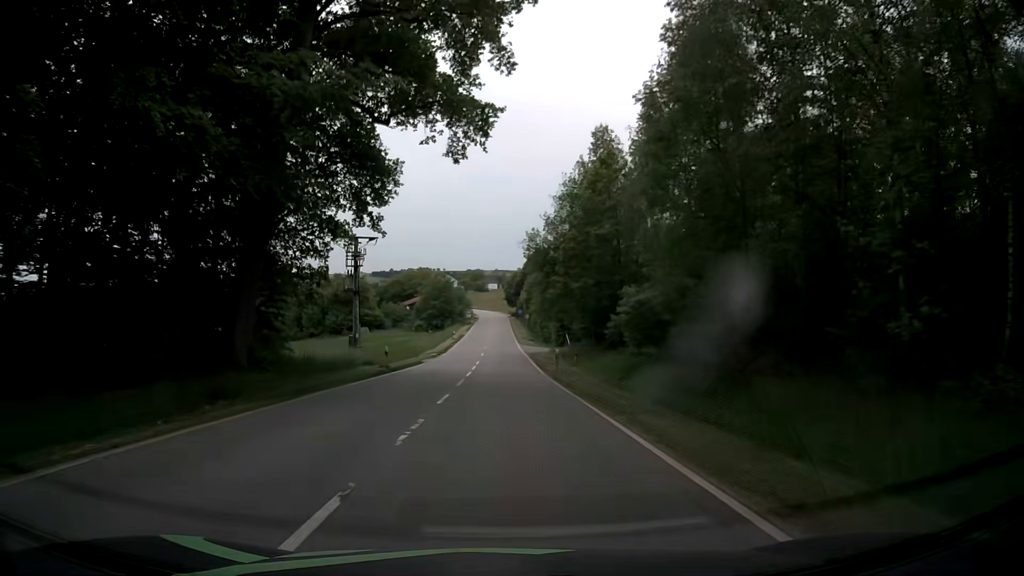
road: tertiary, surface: asphalt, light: Day
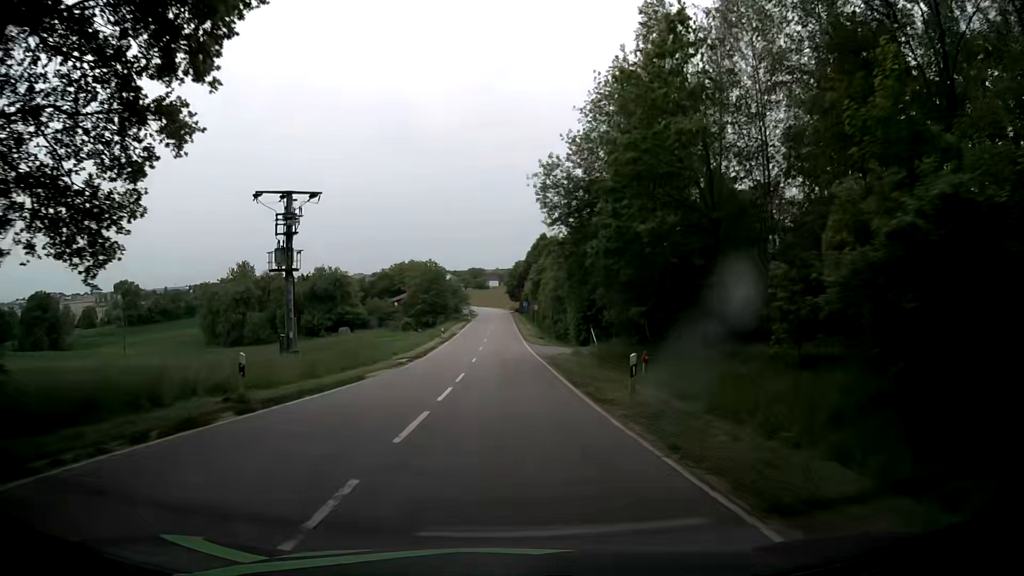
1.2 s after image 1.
(0.0, +18.0) m; 0°
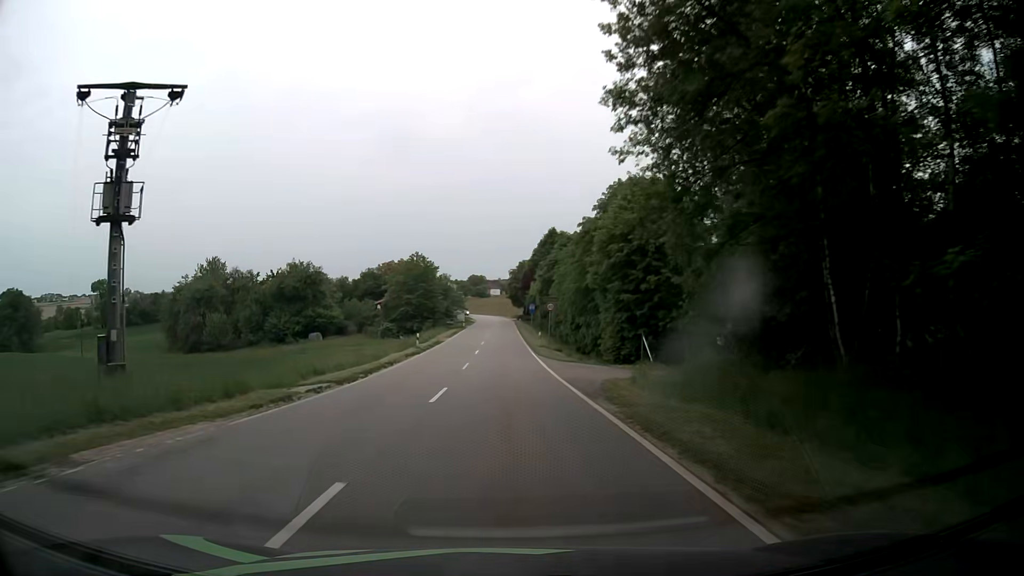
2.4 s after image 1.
(+0.1, +18.6) m; 0°
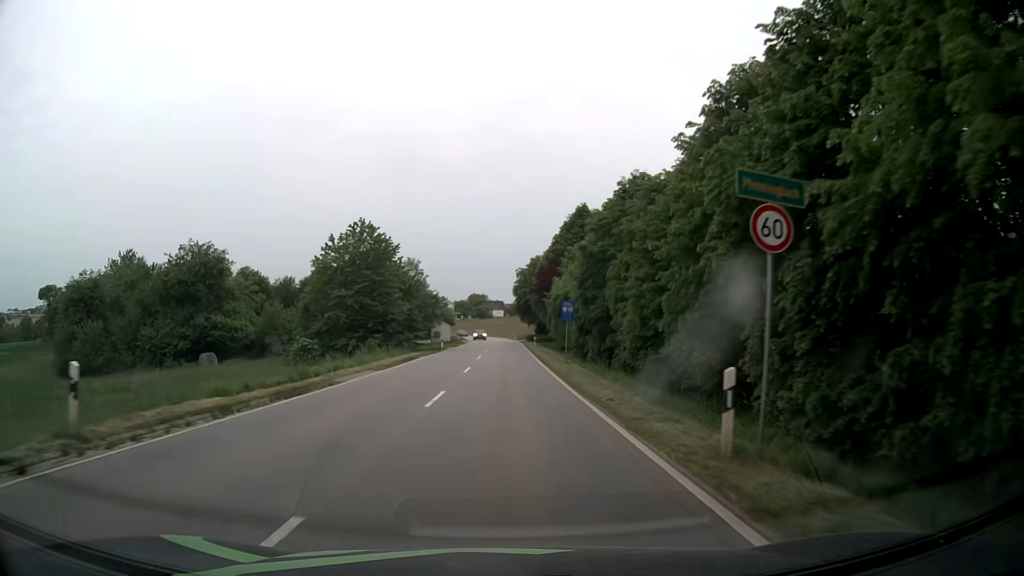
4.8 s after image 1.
(0.0, +37.2) m; 0°
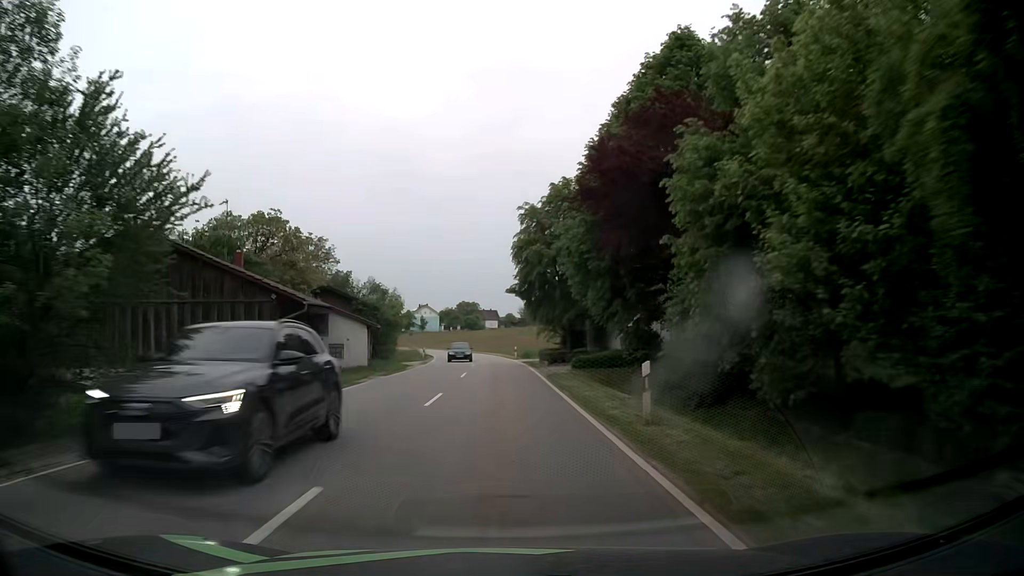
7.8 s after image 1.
(+0.5, +46.9) m; +1°
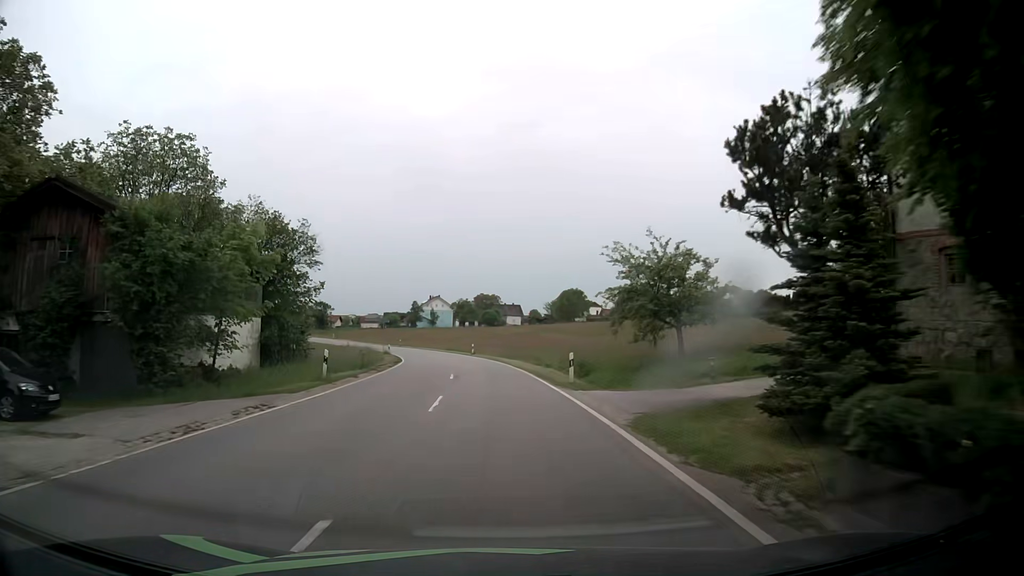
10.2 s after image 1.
(-0.7, +37.4) m; -2°
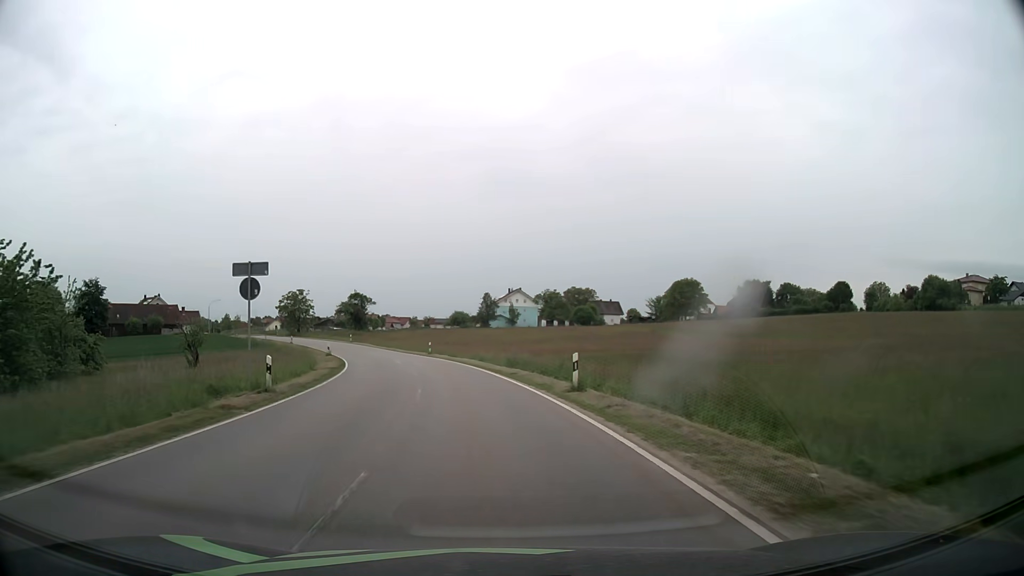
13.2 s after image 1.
(-2.1, +46.4) m; -7°
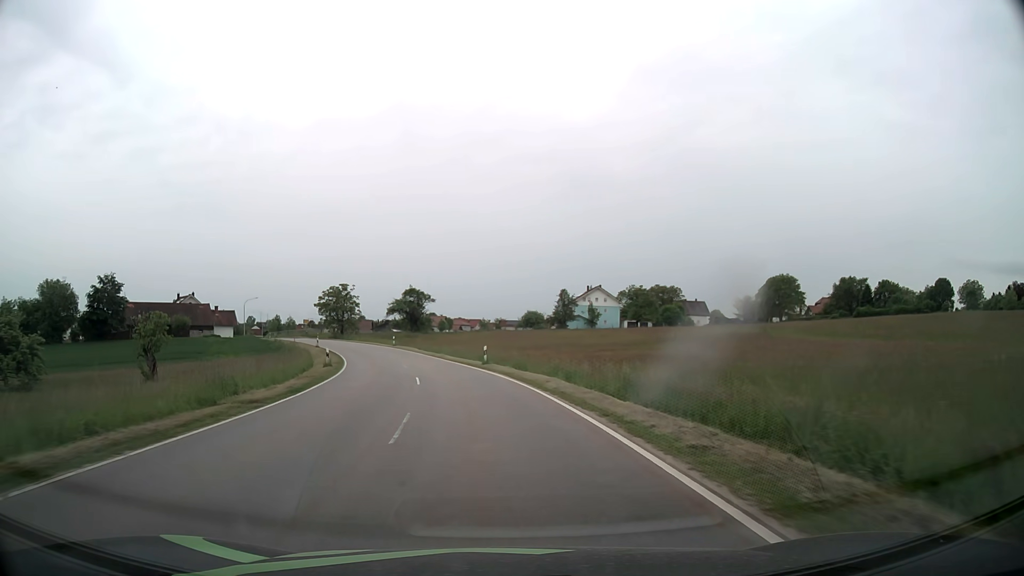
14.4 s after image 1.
(-1.0, +18.5) m; -6°
(0, +10) (-1, +20) (-3, +30) (-5, +40) (-7, +49) (-10, +59) (-14, +68) (-18, +77) (-22, +86) (-27, +95) m
